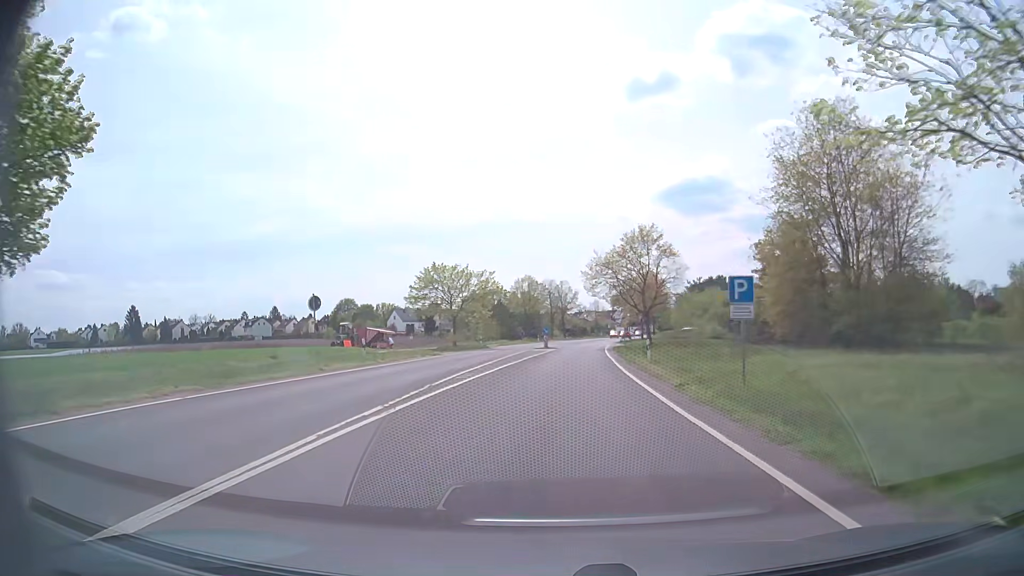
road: secondary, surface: asphalt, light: Day
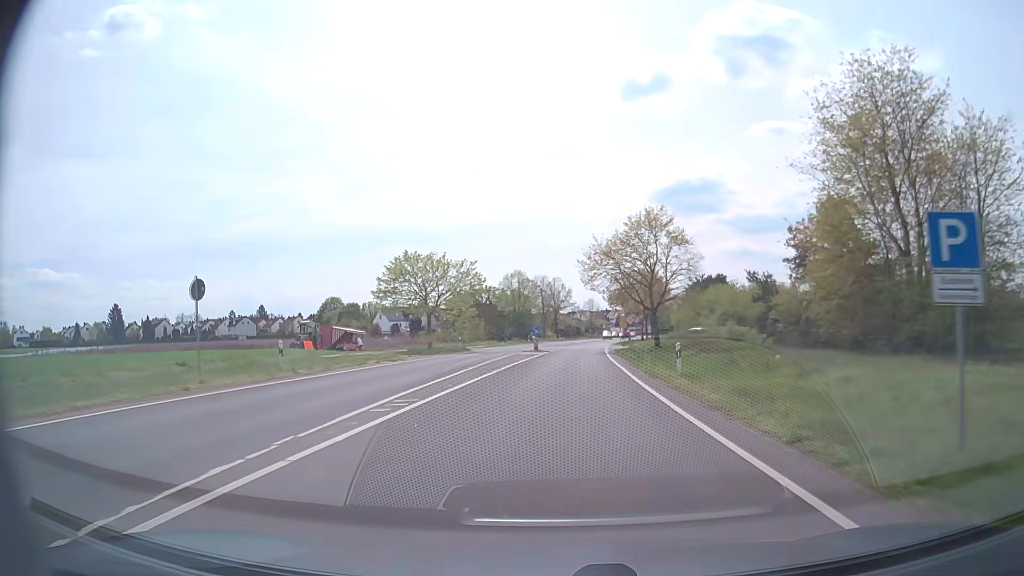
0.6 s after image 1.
(0.0, +8.8) m; +1°
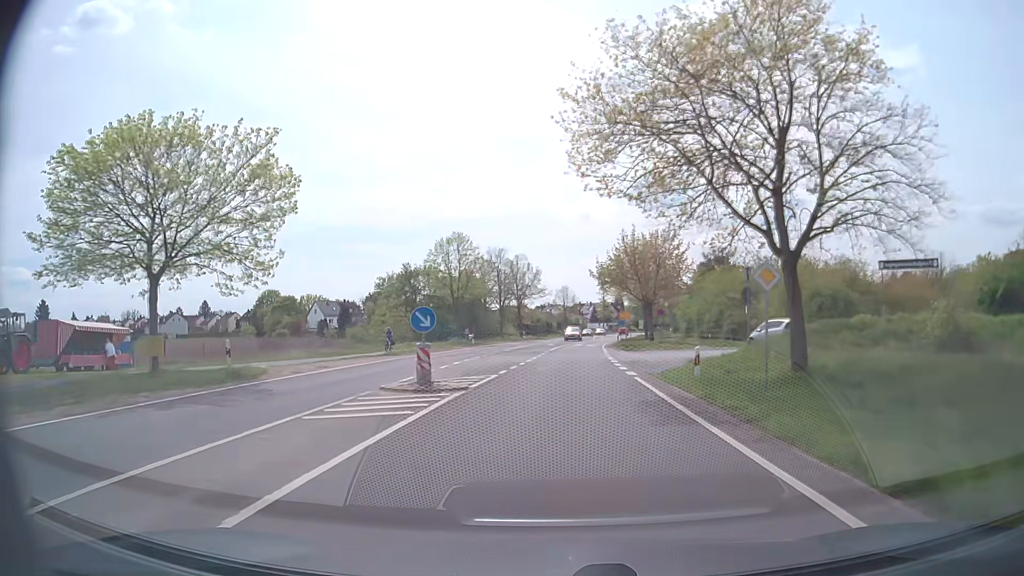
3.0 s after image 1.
(+0.9, +34.7) m; +3°
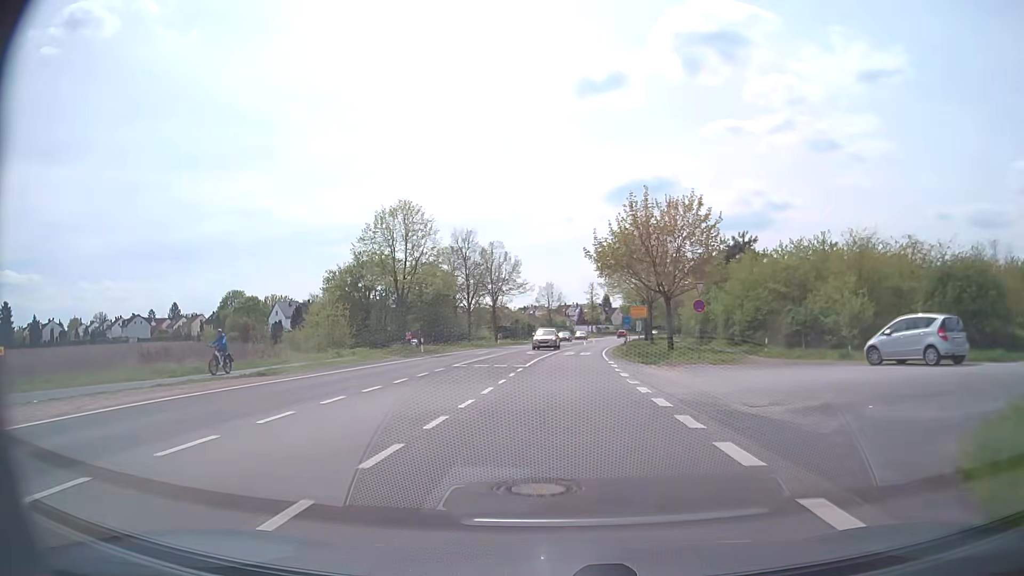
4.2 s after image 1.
(+0.2, +17.0) m; +2°
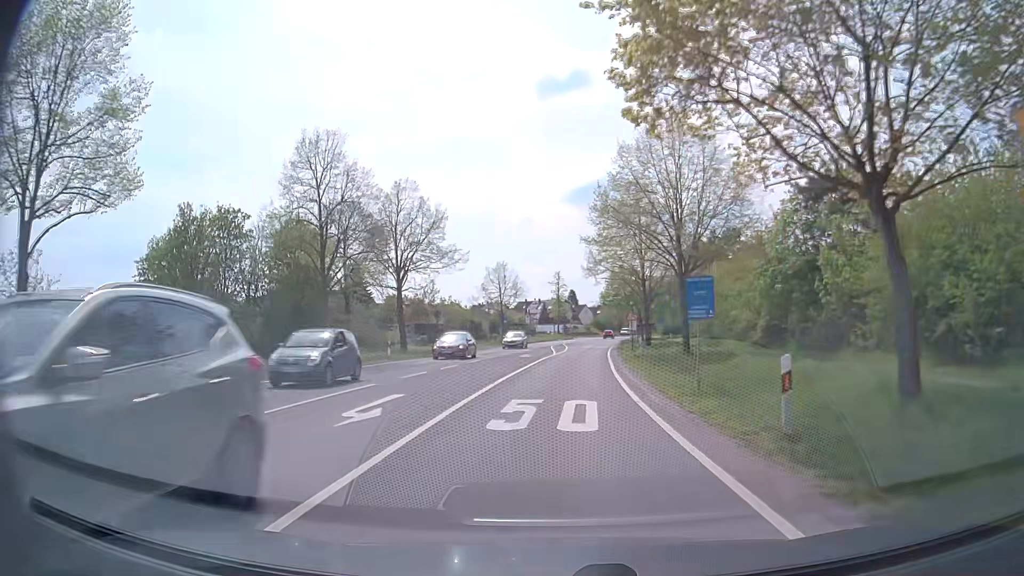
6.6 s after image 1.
(+0.7, +33.4) m; +3°
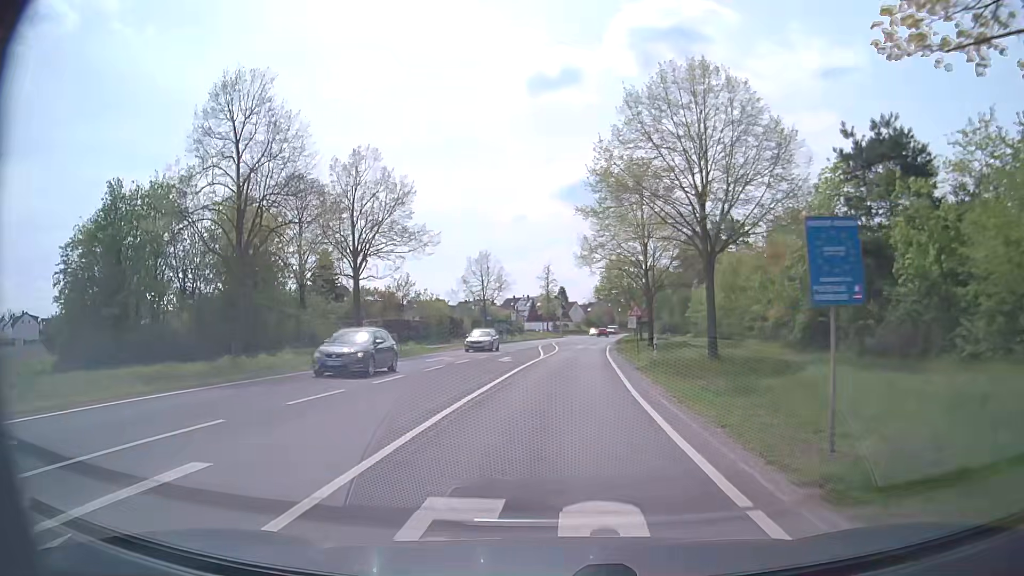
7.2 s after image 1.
(+0.1, +8.2) m; +1°
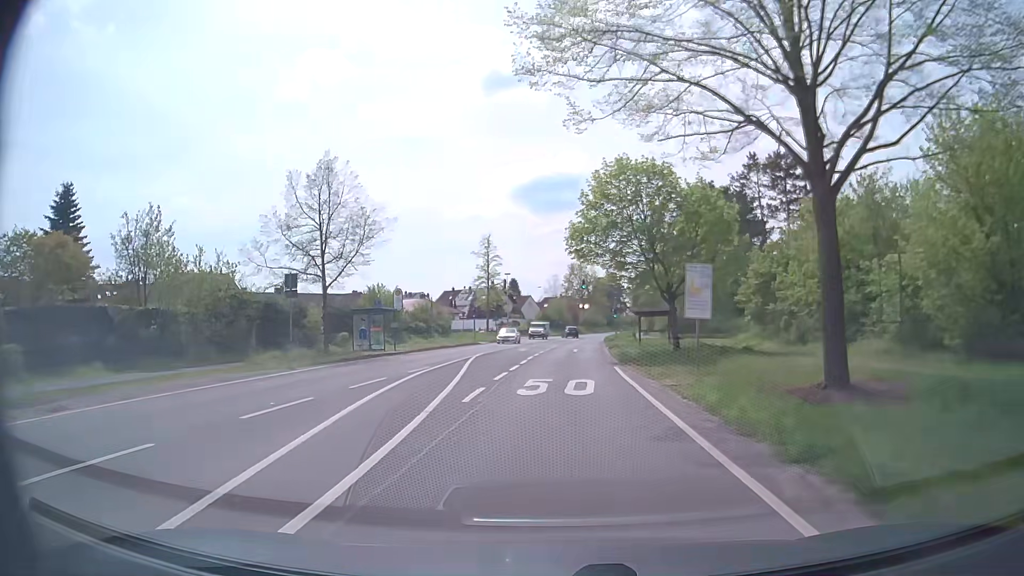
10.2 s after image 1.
(+1.4, +40.2) m; +4°
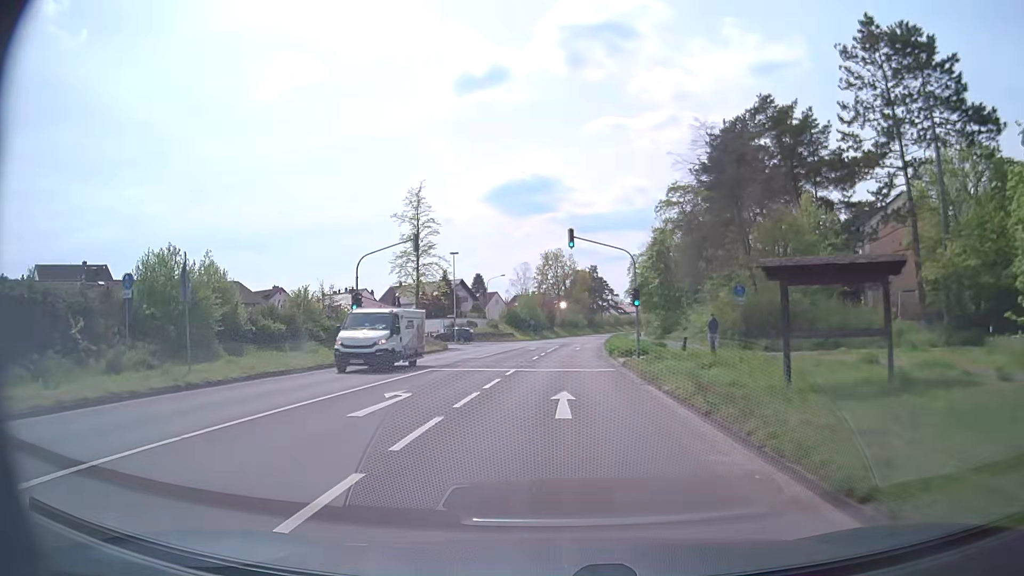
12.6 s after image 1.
(+0.7, +31.2) m; +3°
(0, +10) (0, +20) (0, +30) (+1, +40) (+1, +50) (+1, +60) (+2, +70) (+3, +80) (+4, +90) (+5, +100) m
